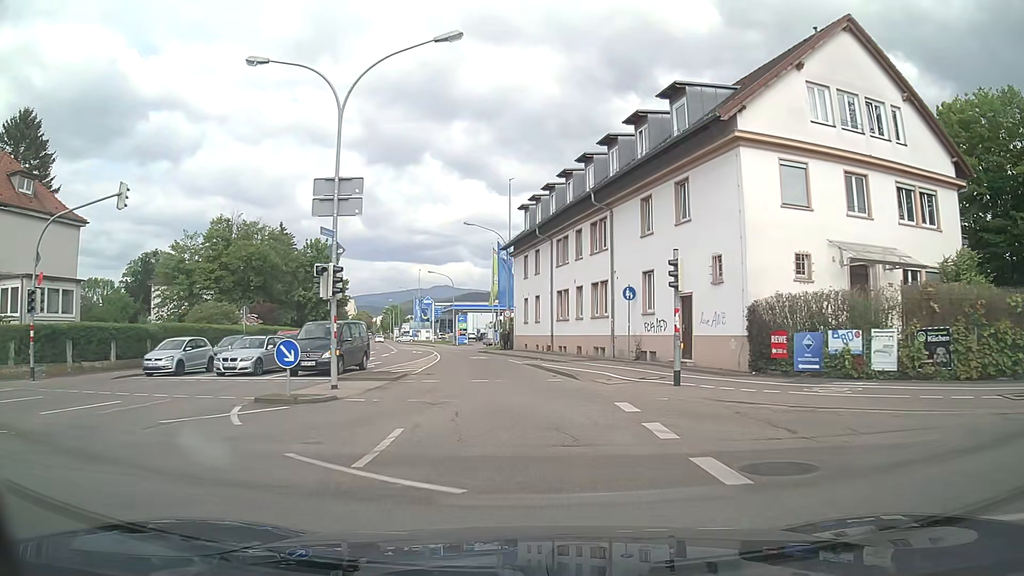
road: secondary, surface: asphalt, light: Day
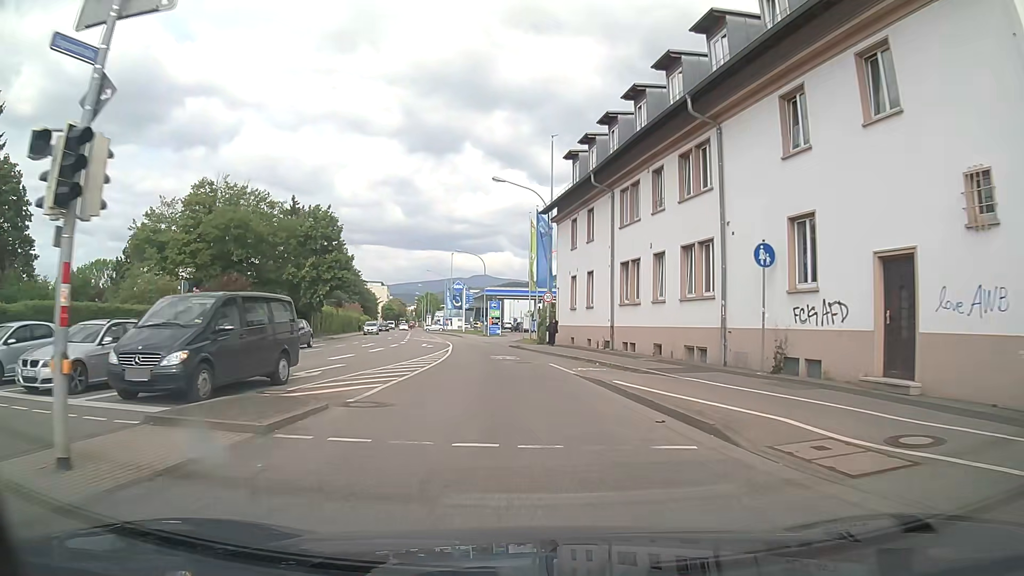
(-0.4, +12.1) m; -4°
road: tertiary
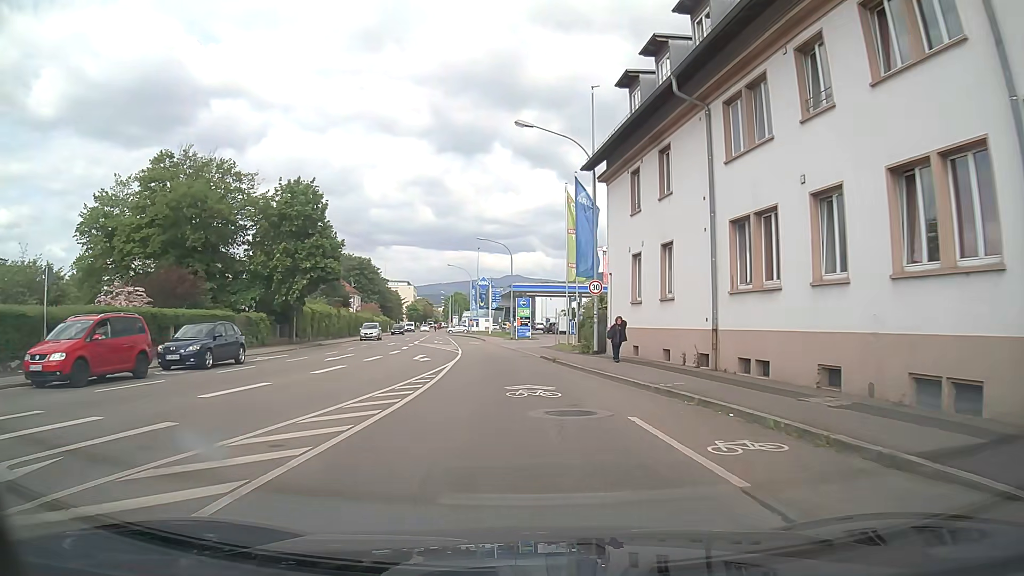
(-0.2, +11.6) m; -3°
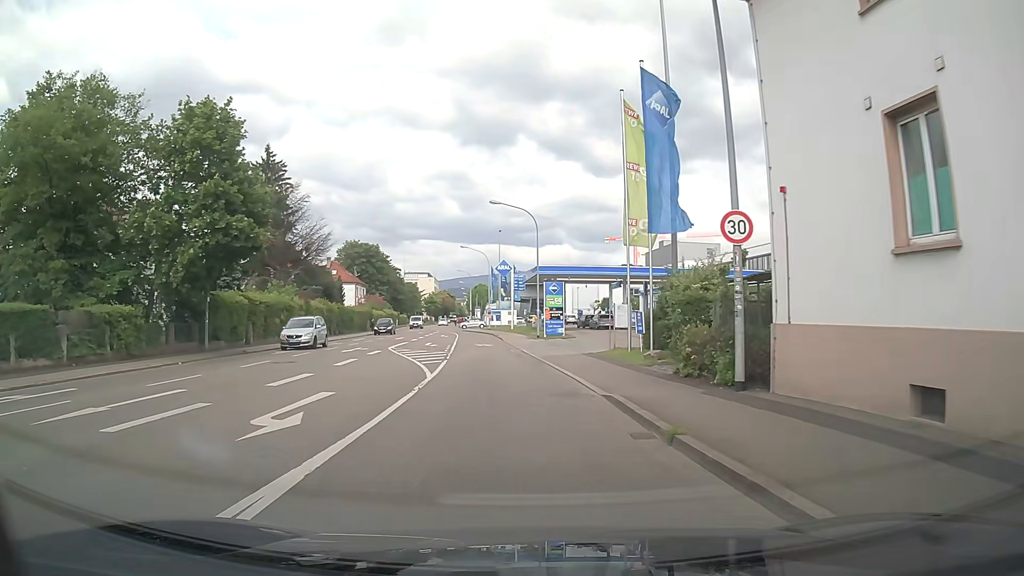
(-0.2, +16.6) m; -2°
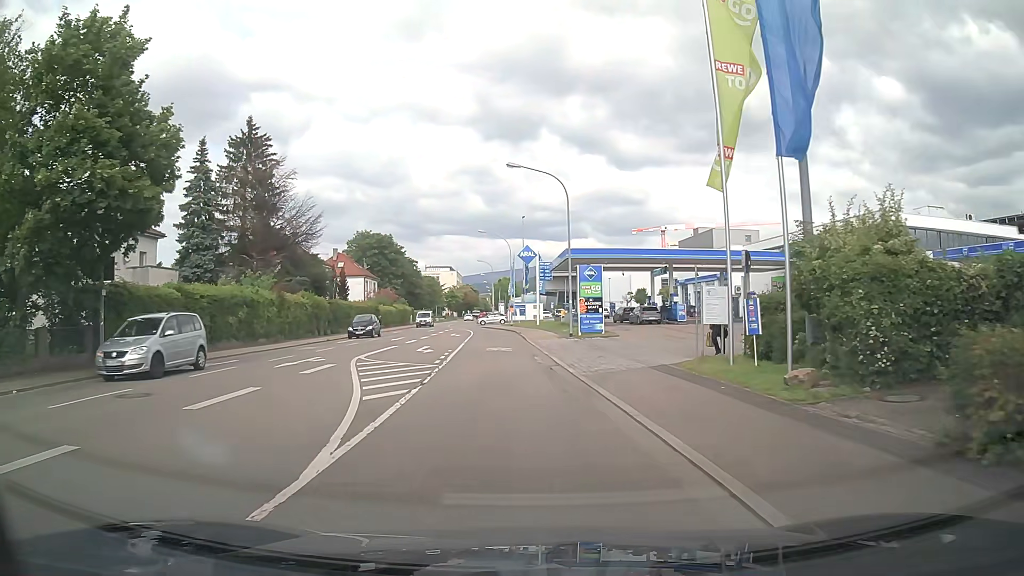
(-0.2, +10.0) m; -2°
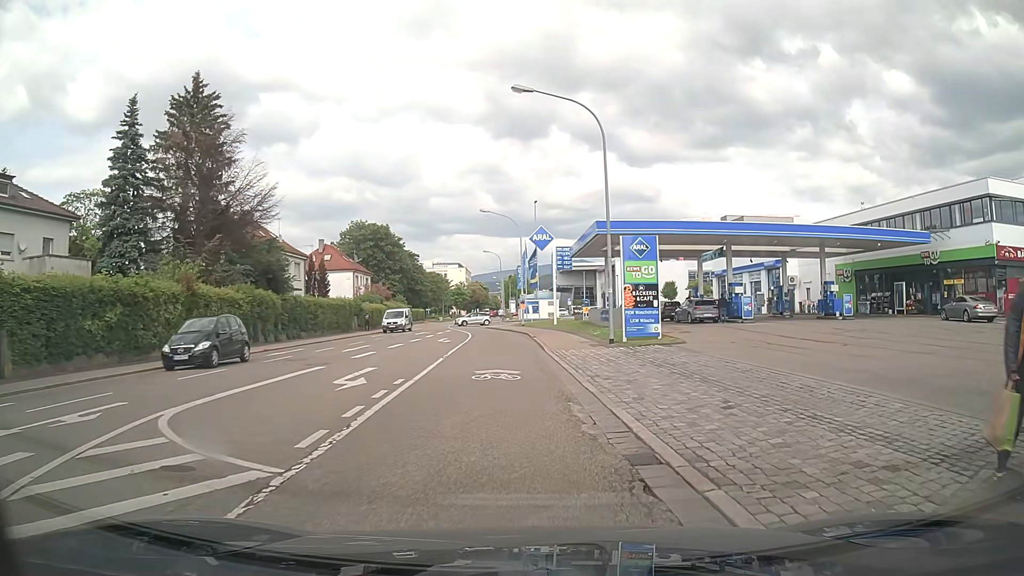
(-0.1, +12.4) m; 0°
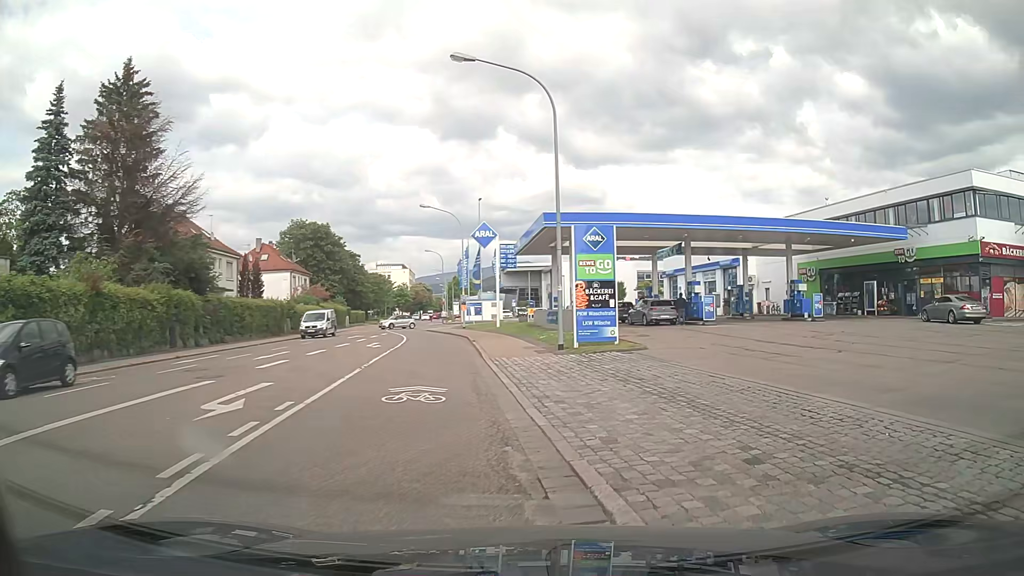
(0.0, +3.3) m; +4°
